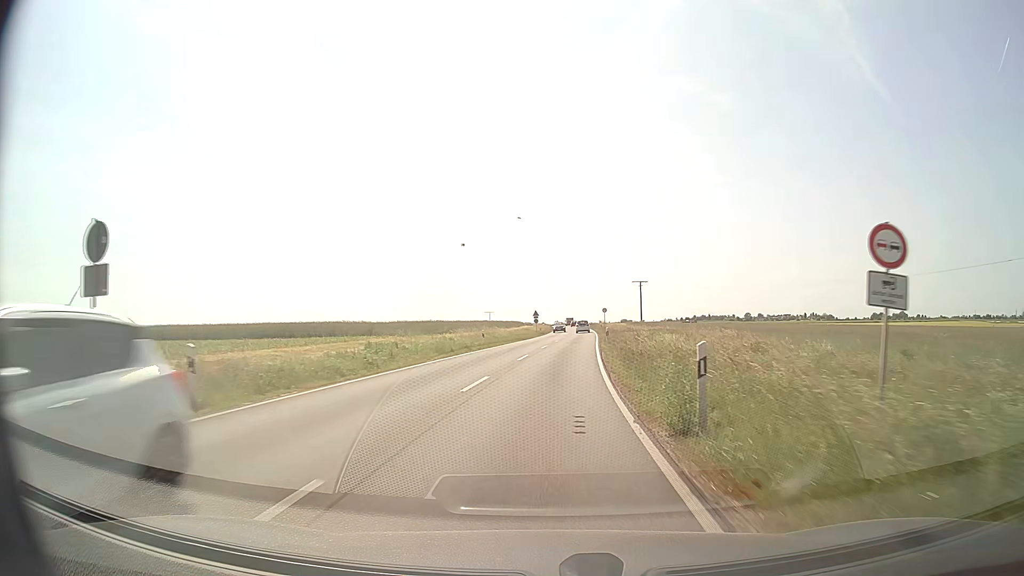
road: secondary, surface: asphalt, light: Day
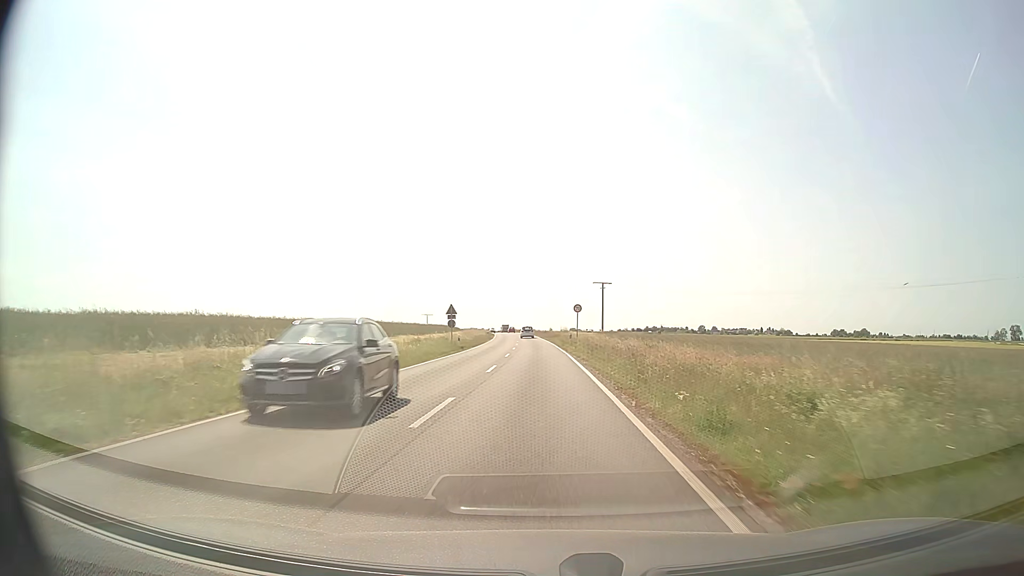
(+1.7, +40.7) m; +4°
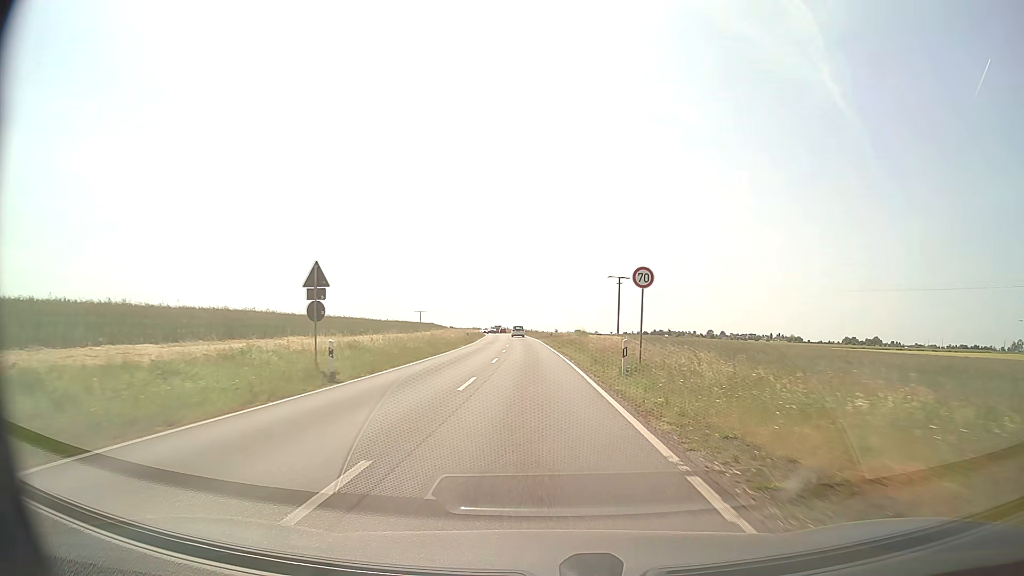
(-0.1, +30.4) m; 0°
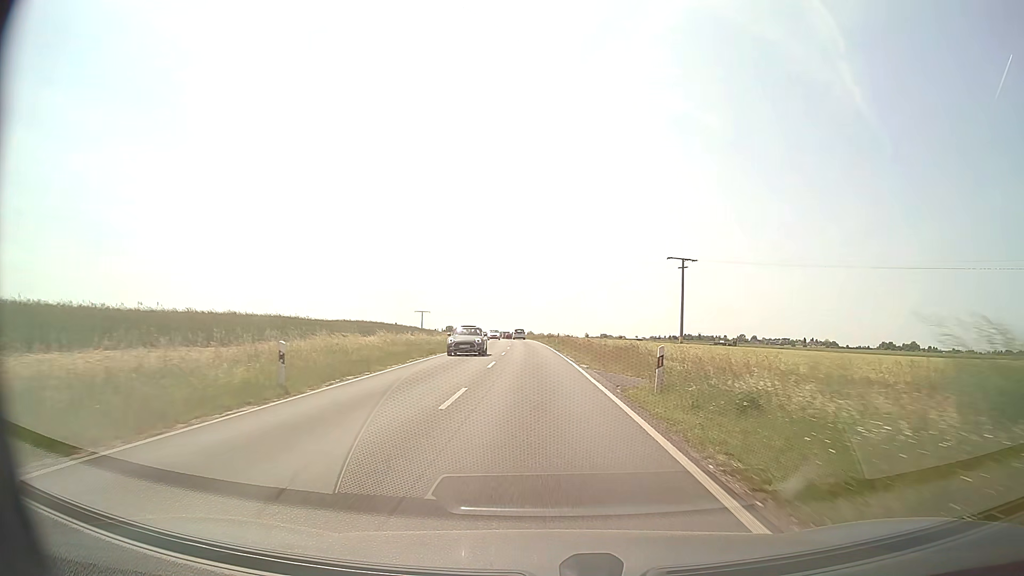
(-1.2, +51.9) m; -2°
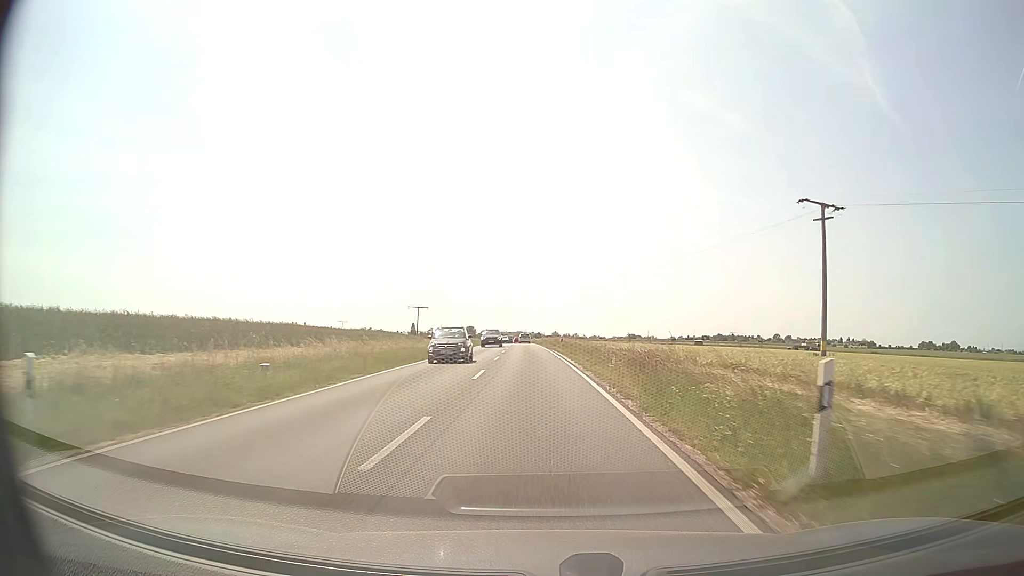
(-0.9, +53.2) m; -2°
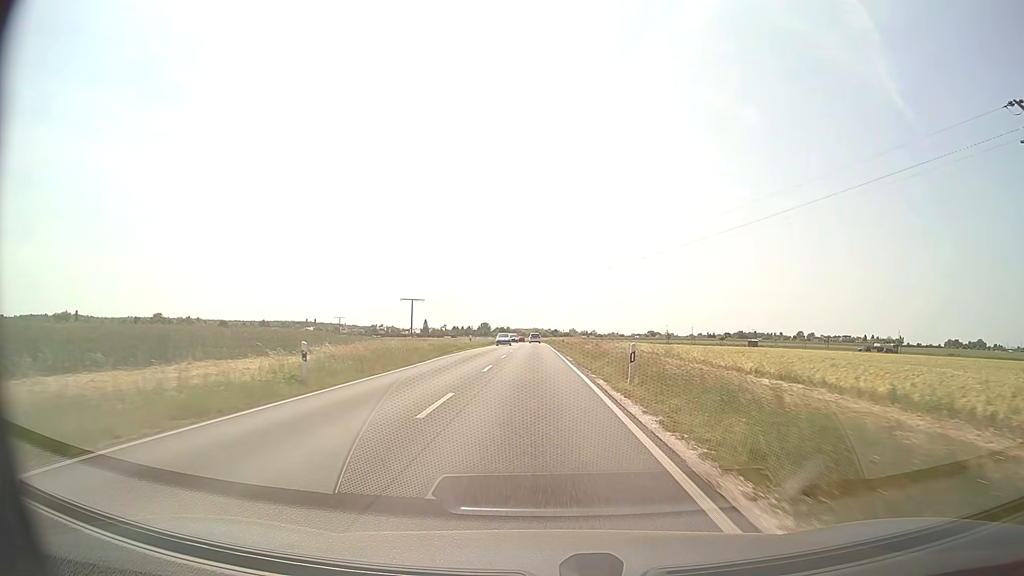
(-0.4, +32.3) m; -1°
